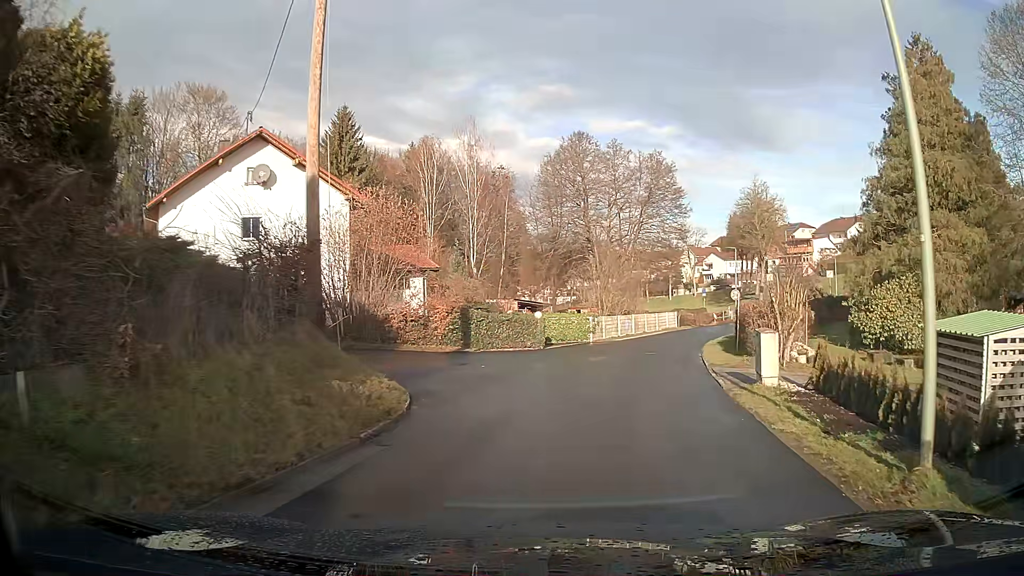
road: residential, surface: asphalt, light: Day
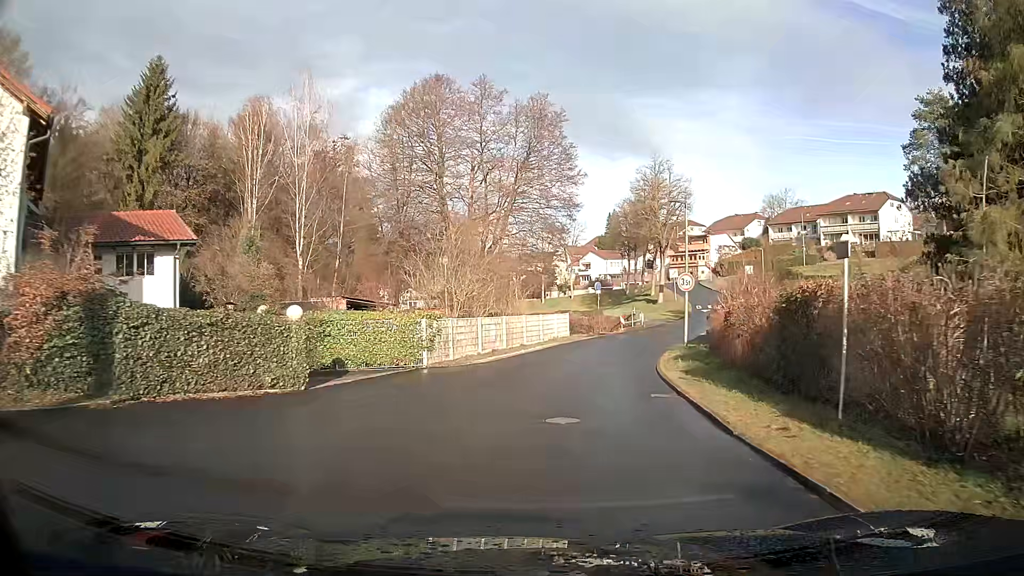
(+2.1, +17.0) m; +11°
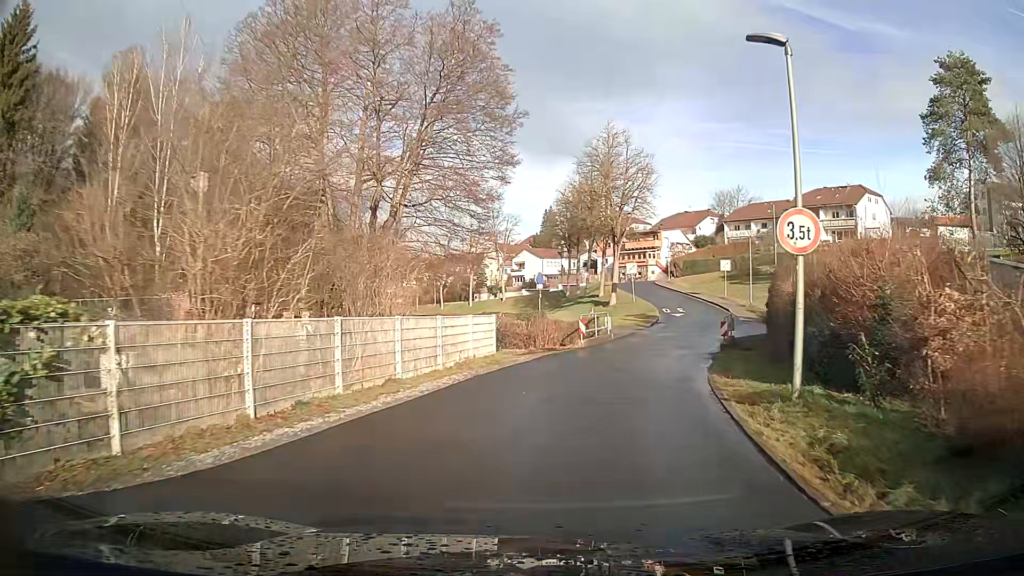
(+0.8, +14.4) m; +7°
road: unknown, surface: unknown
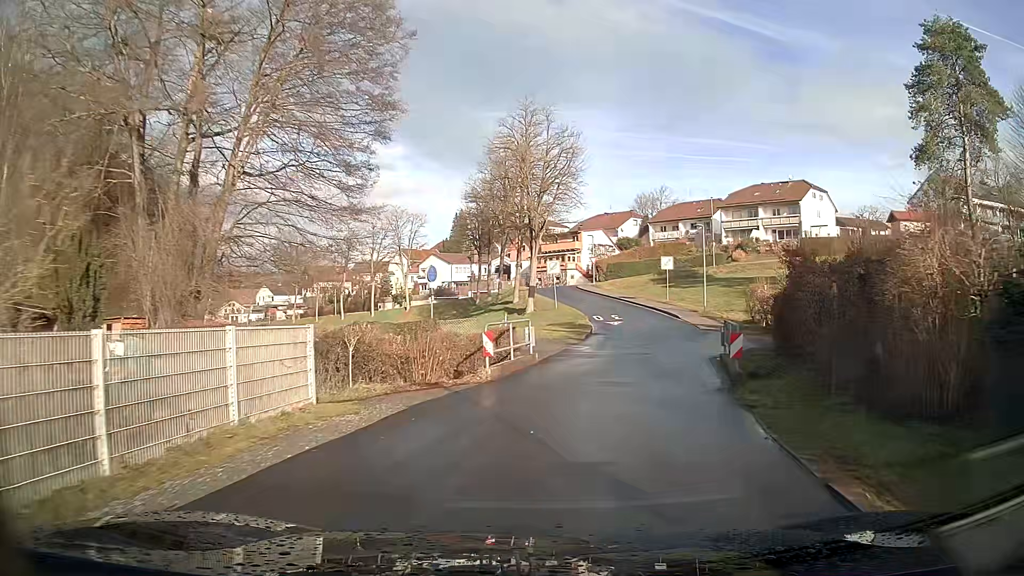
(+0.7, +9.9) m; +8°
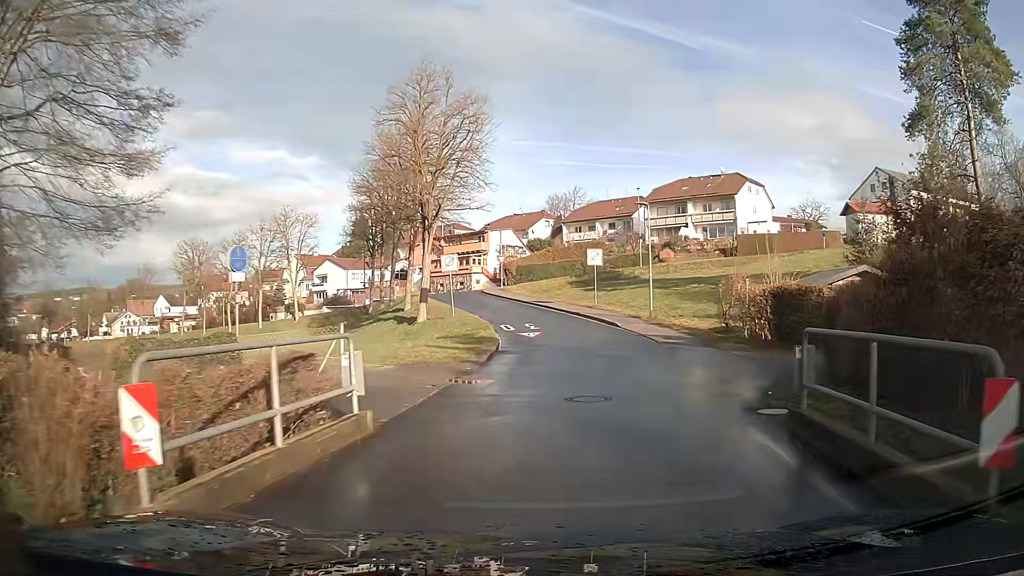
(+0.6, +10.1) m; +7°
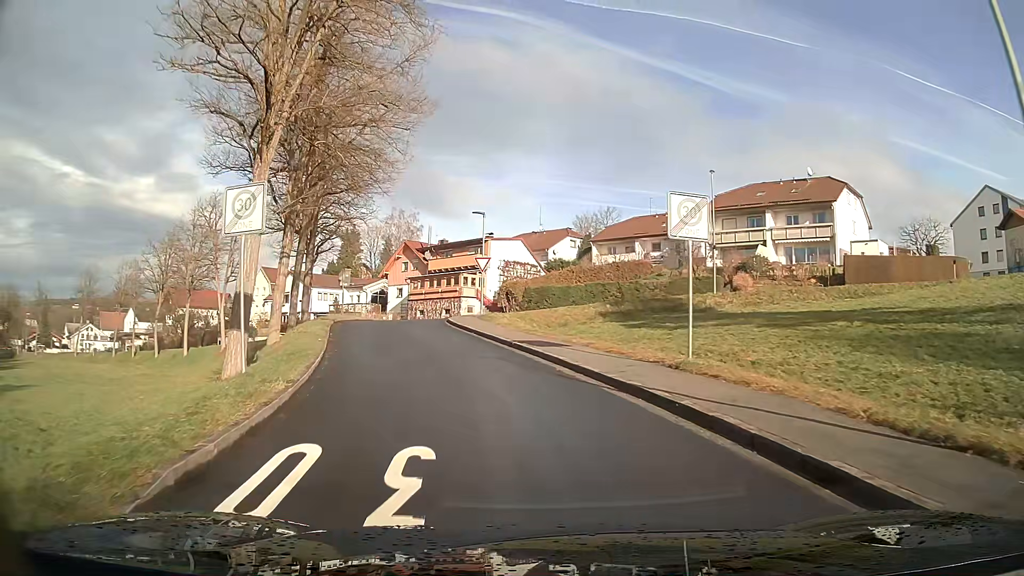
(+0.1, +25.1) m; -6°
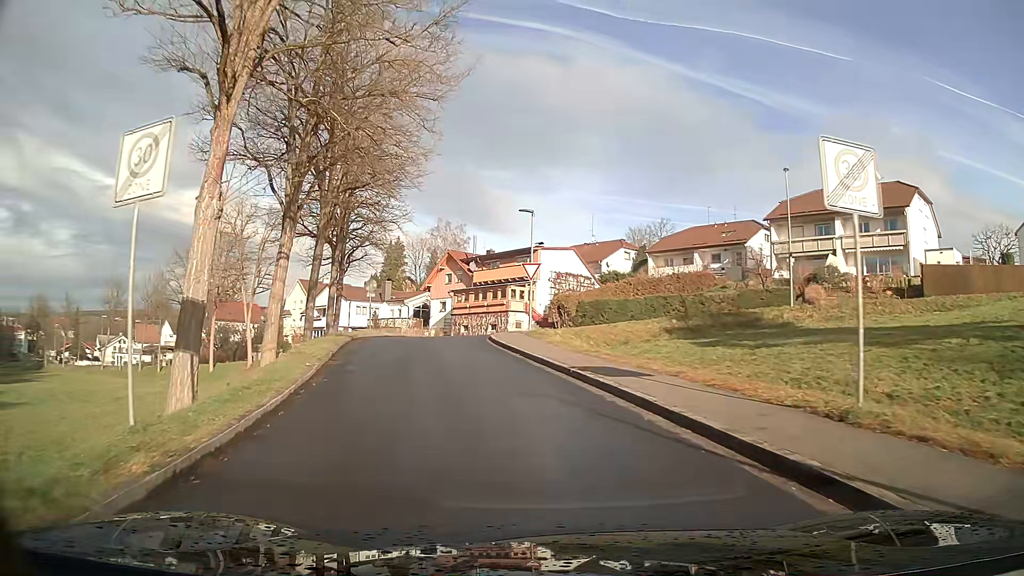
(-0.2, +5.0) m; -4°
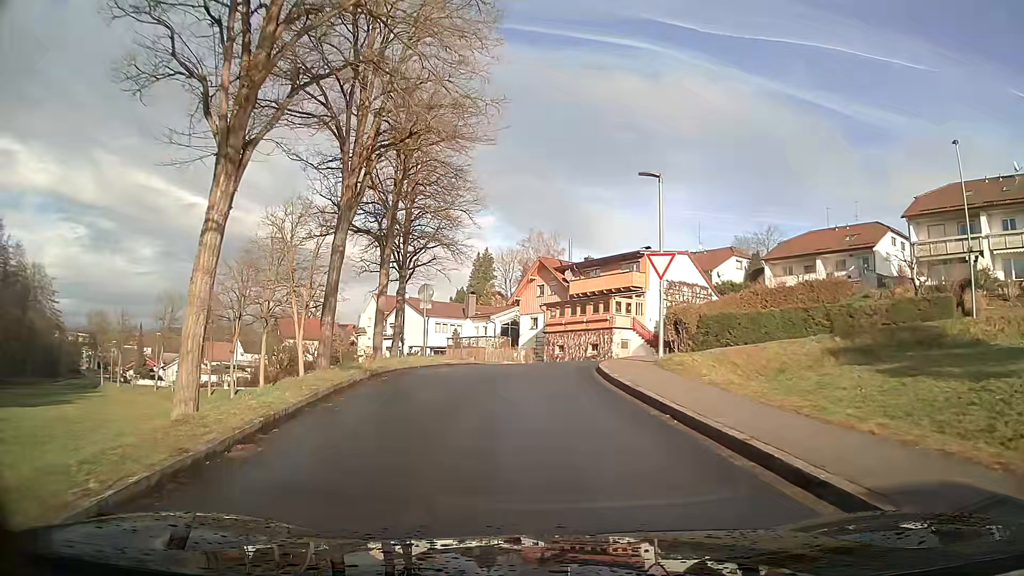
(-0.6, +9.6) m; -6°
